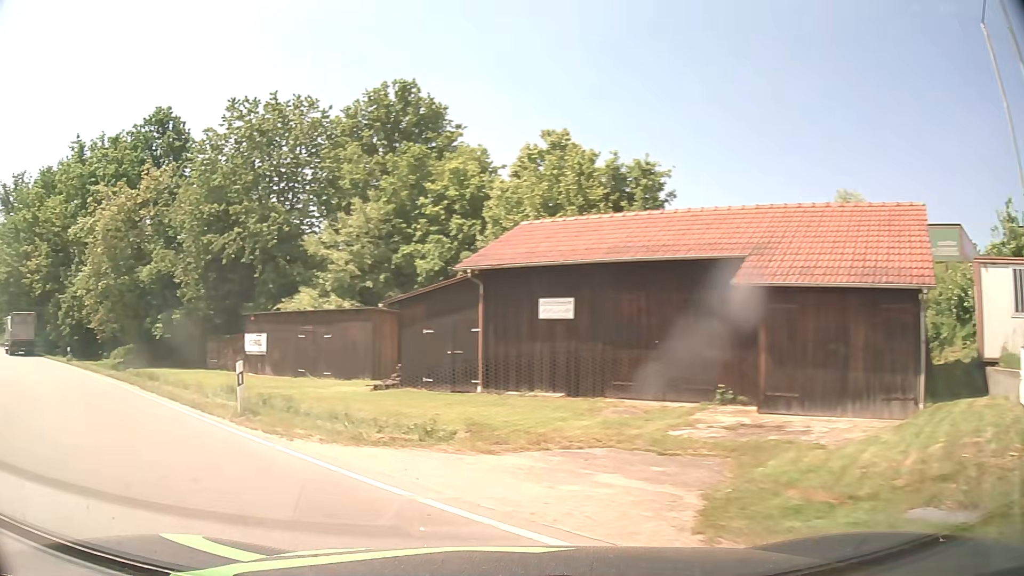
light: Day
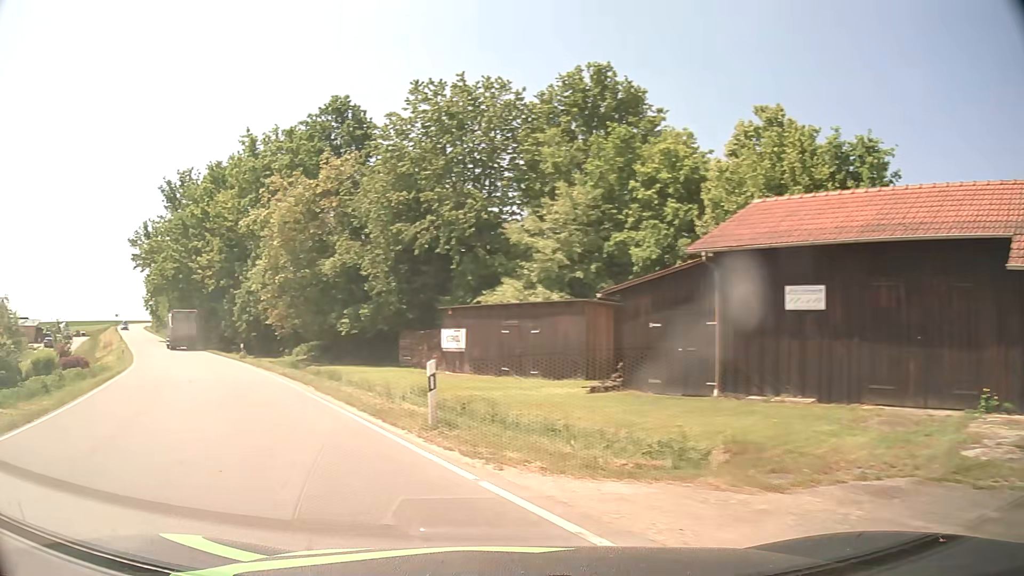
(-0.5, +2.8) m; -18°
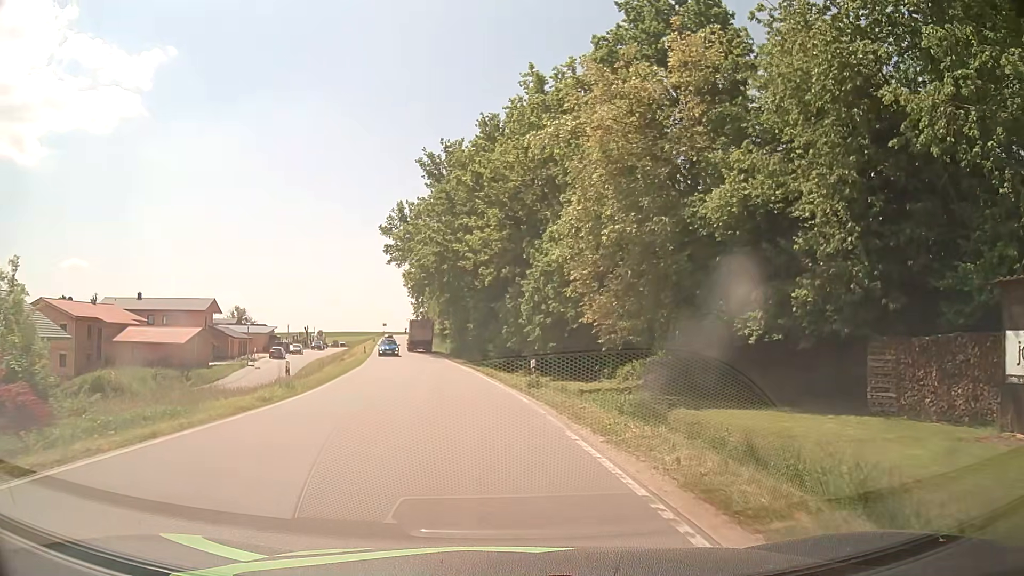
(-6.7, +19.1) m; -24°
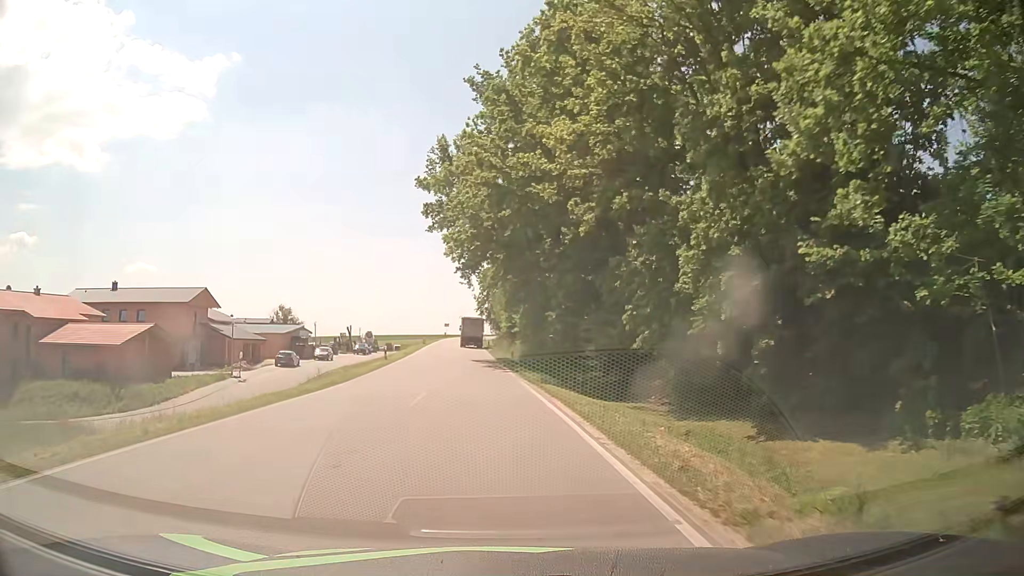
(-1.4, +22.8) m; -7°
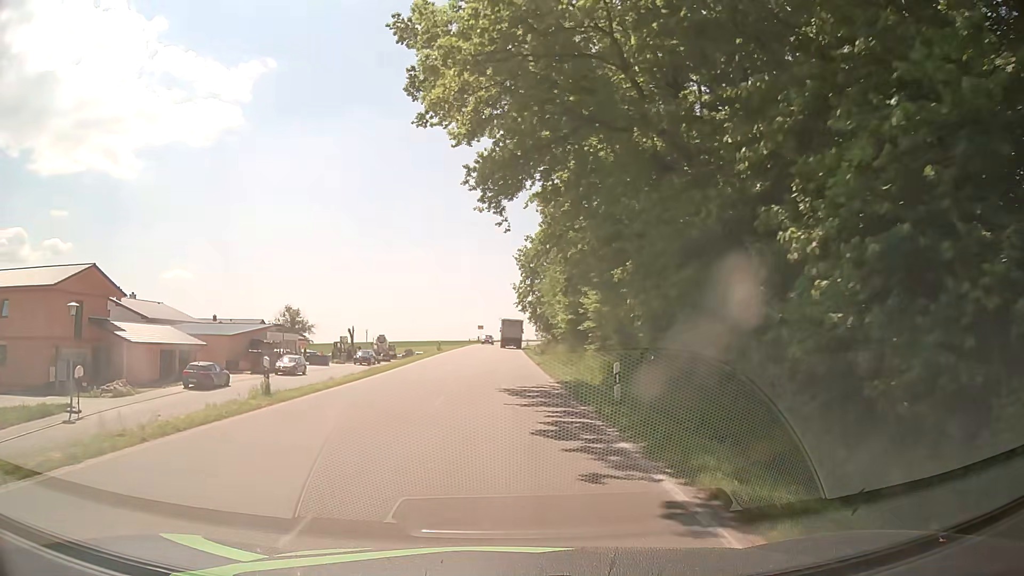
(-0.8, +26.2) m; -3°
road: tertiary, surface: asphalt
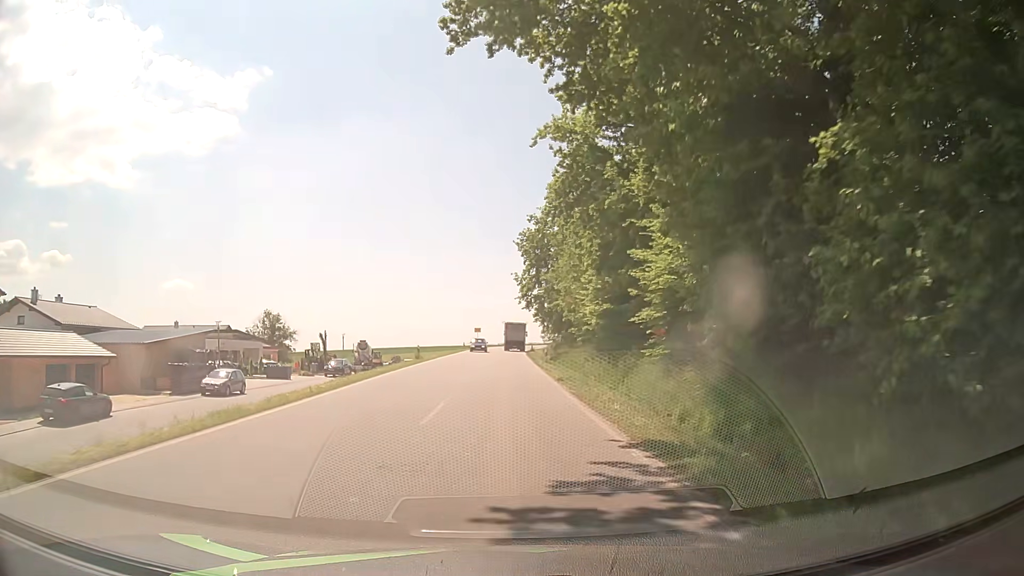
(0.0, +13.8) m; +1°
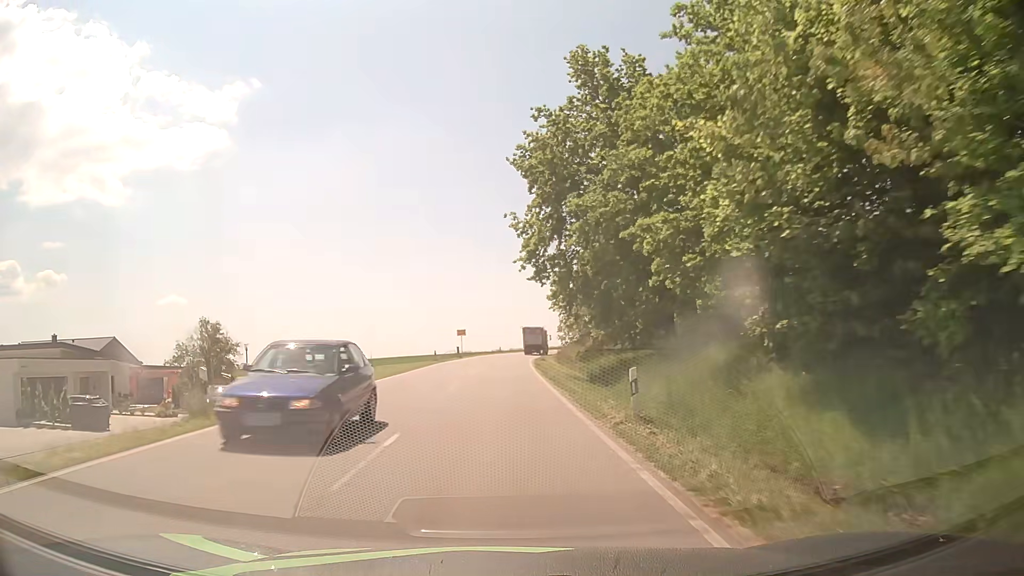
(-0.2, +29.0) m; 0°
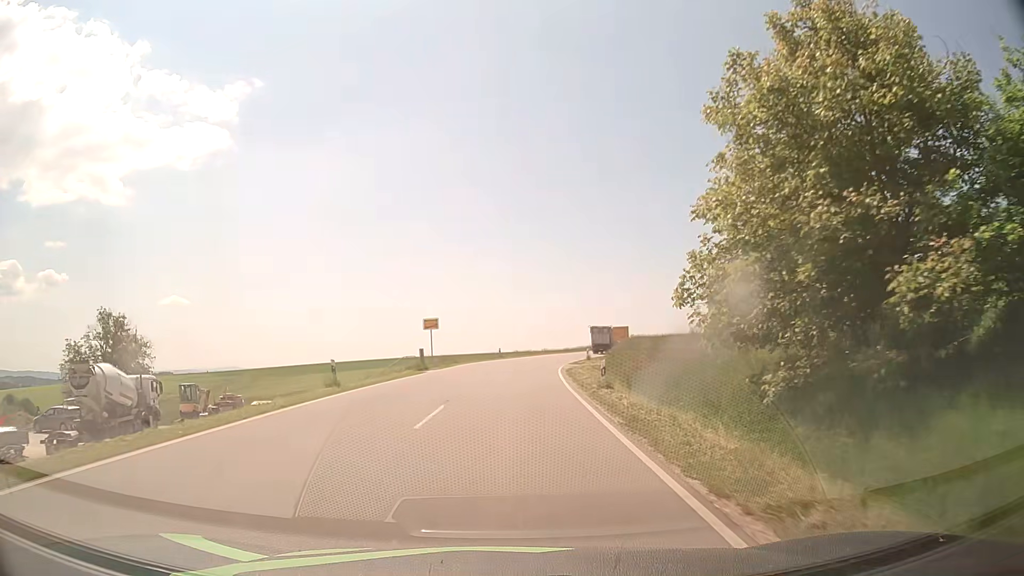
(-0.3, +30.8) m; 0°
(0, +10) (0, +20) (+1, +30) (+2, +40) (+3, +50) (+4, +60) (+7, +69) (+9, +79) (+13, +89) (+17, +98) m
